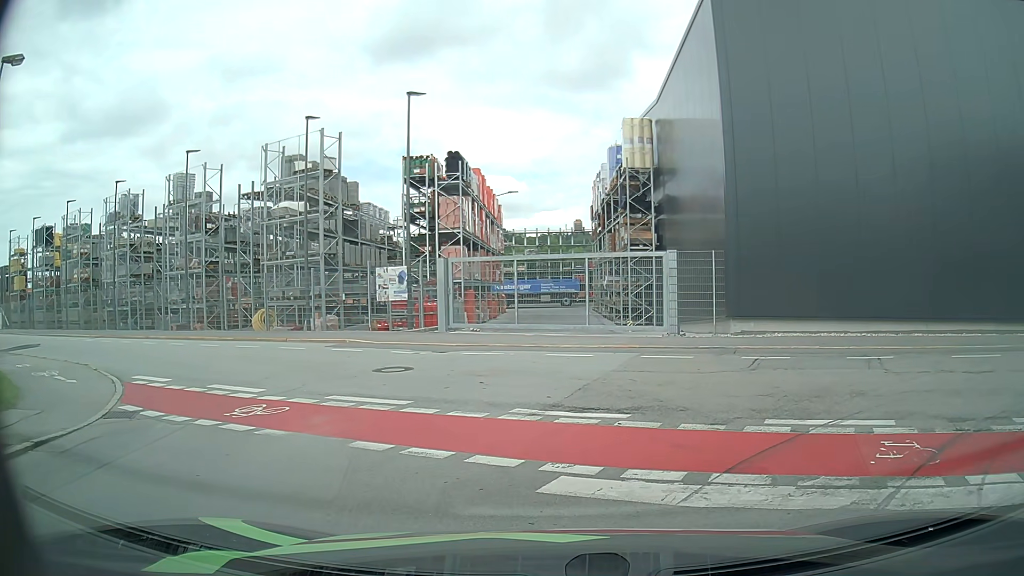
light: Day
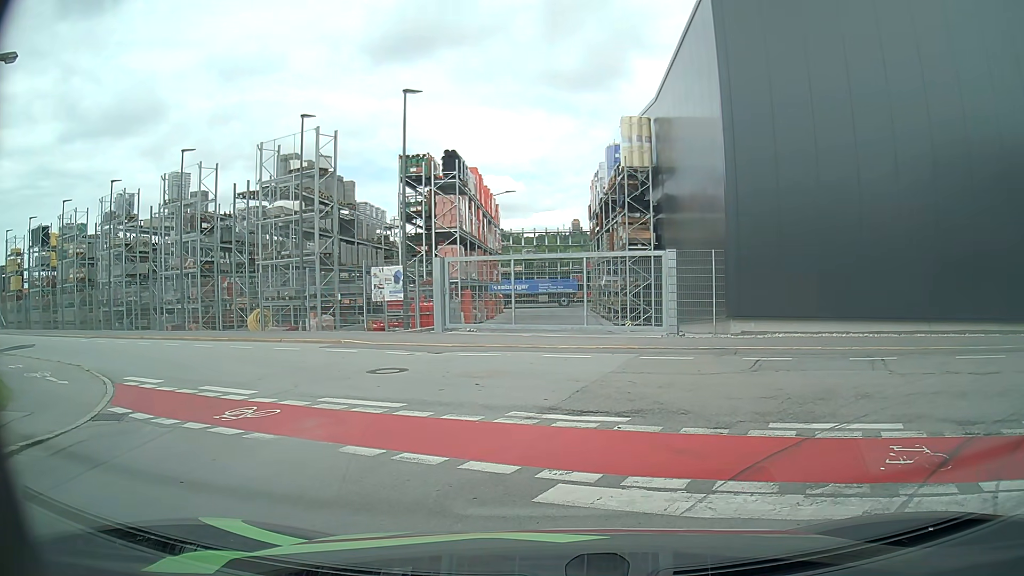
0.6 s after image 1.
(0.0, +0.2) m; 0°
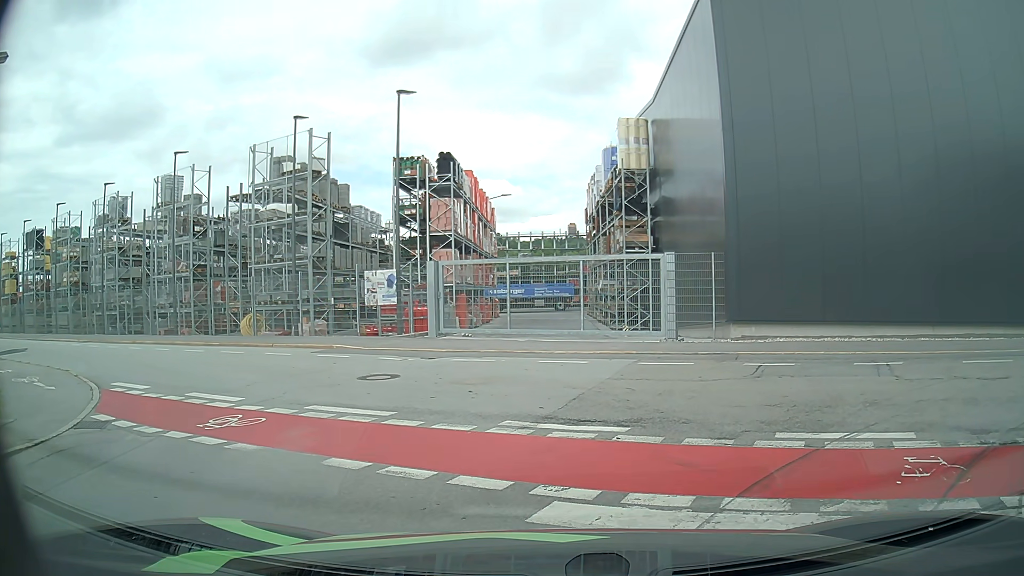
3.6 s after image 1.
(0.0, +0.4) m; 0°
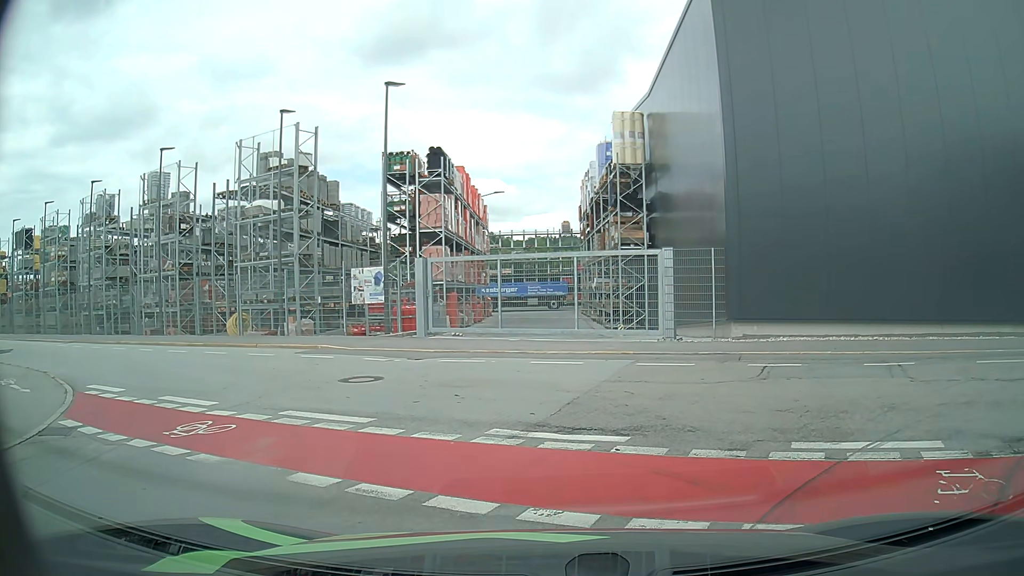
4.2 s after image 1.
(0.0, +0.7) m; 0°
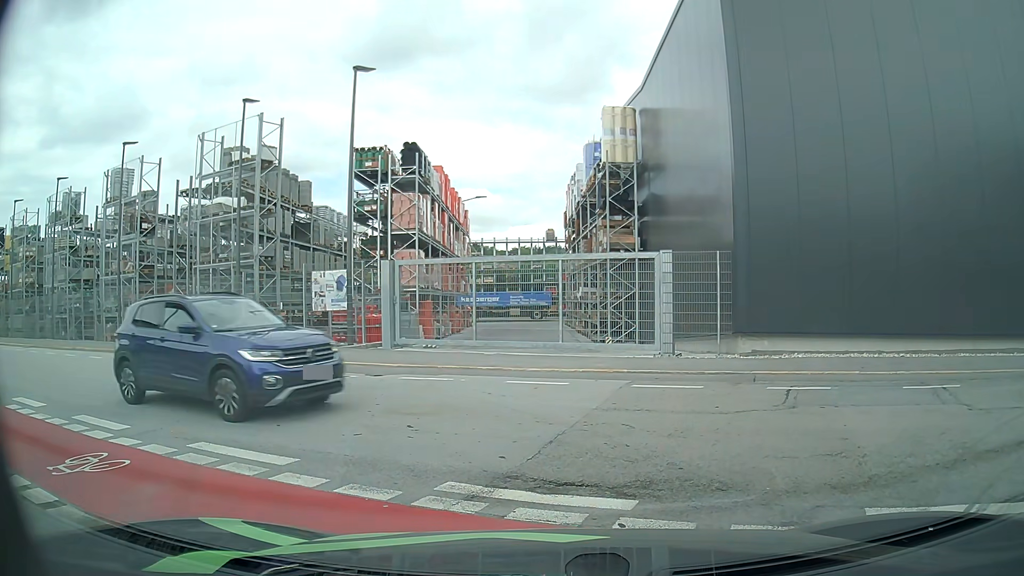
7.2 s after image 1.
(0.0, +2.0) m; 0°
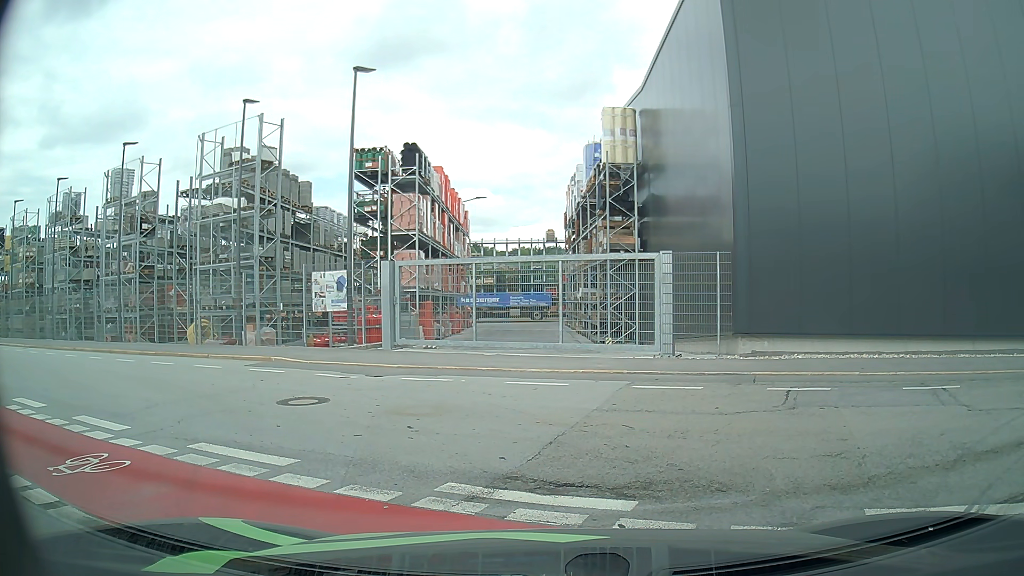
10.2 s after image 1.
(0.0, +0.1) m; 0°
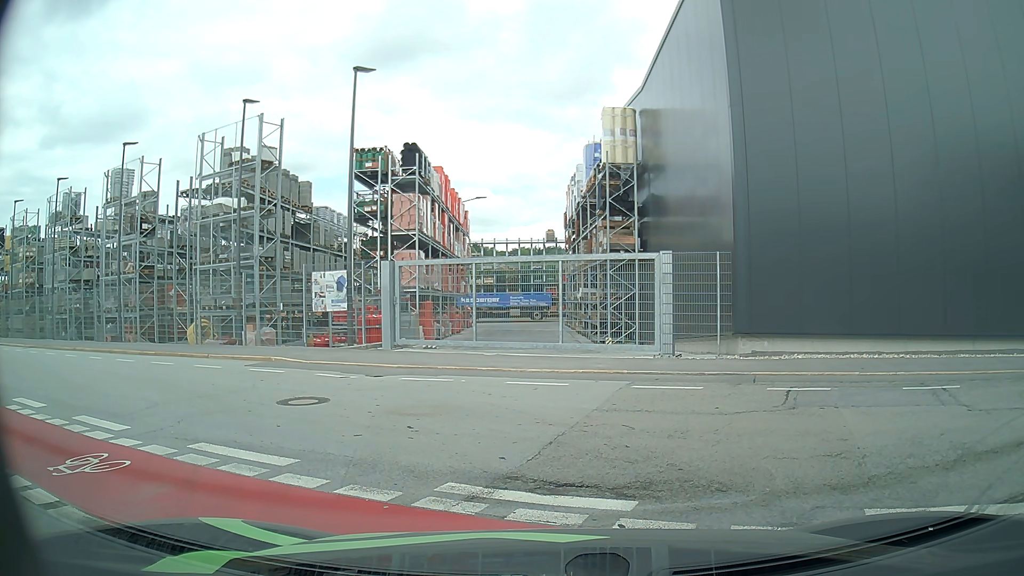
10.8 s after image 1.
(0.0, 0.0) m; 0°
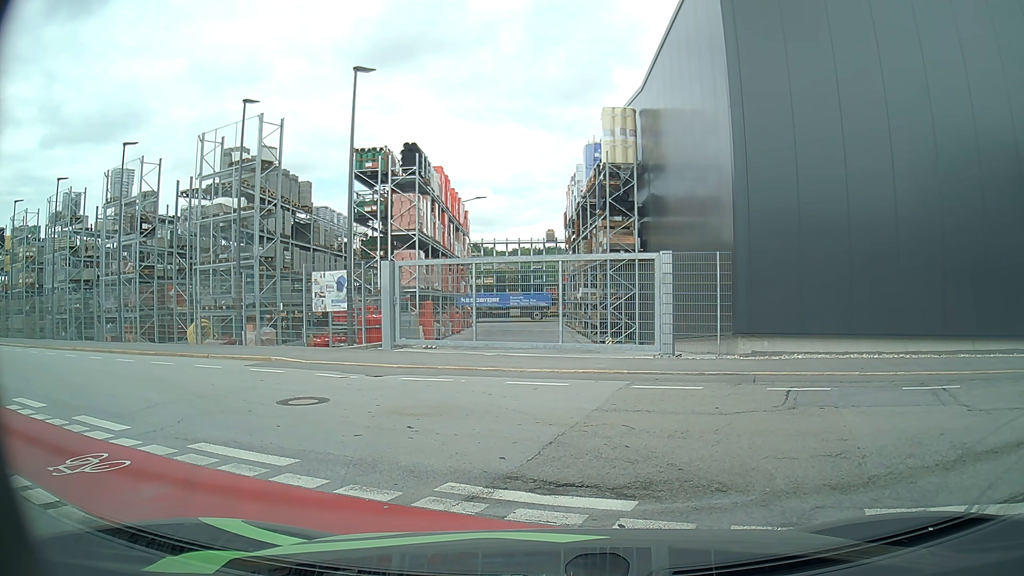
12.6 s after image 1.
(0.0, 0.0) m; 0°
